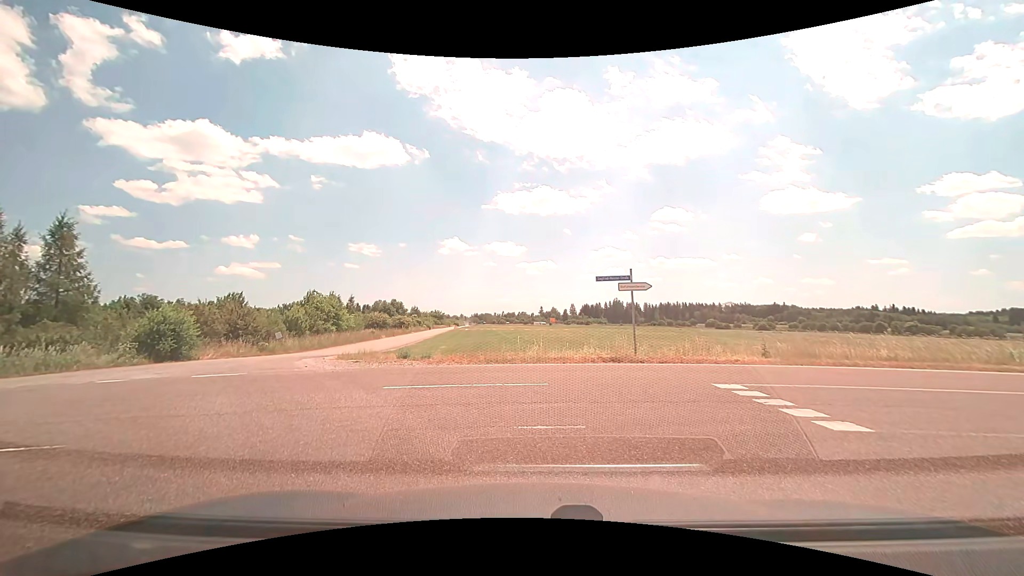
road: unclassified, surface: asphalt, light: Day
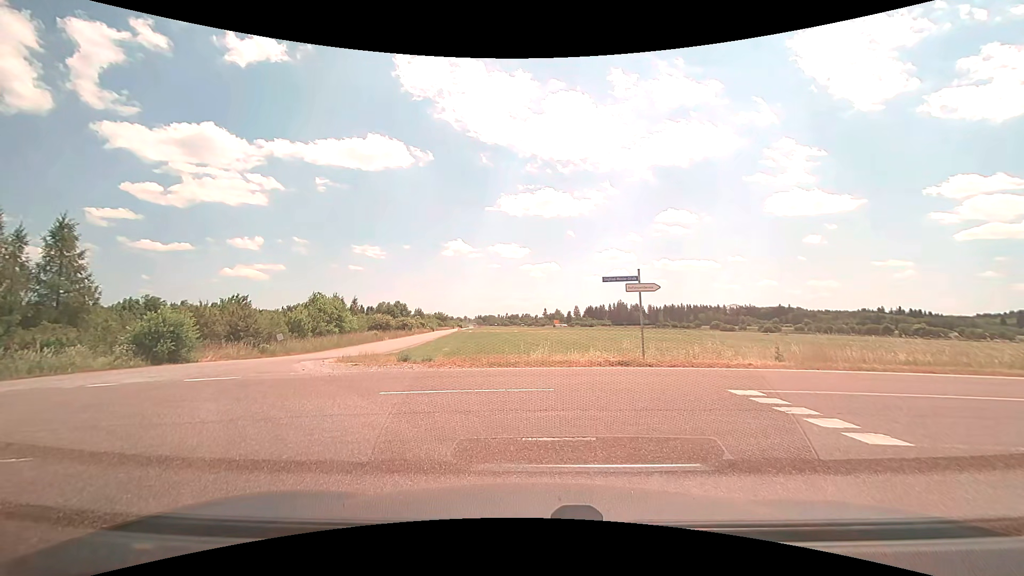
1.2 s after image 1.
(0.0, +0.5) m; 0°
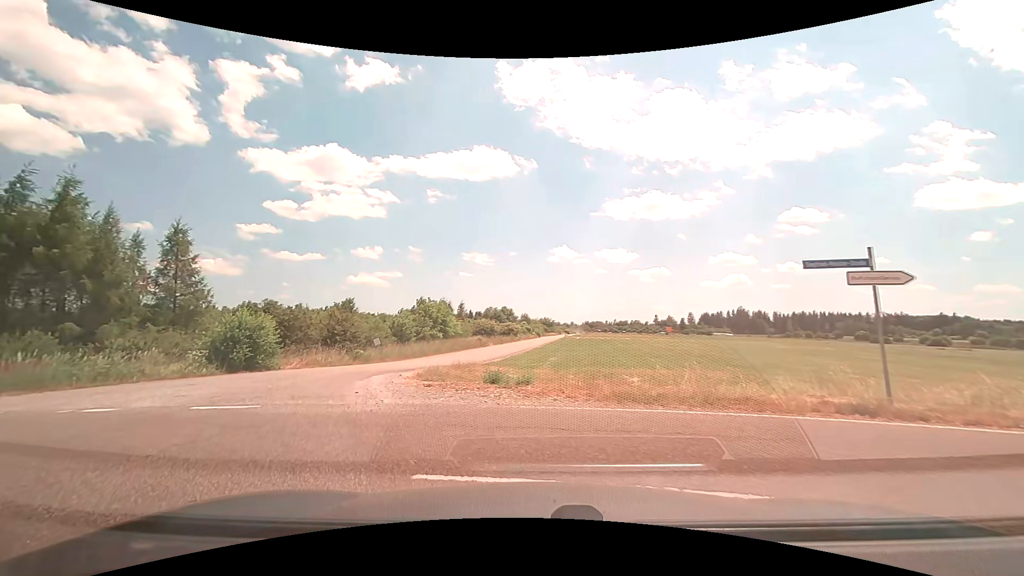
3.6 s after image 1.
(-0.4, +5.0) m; -12°
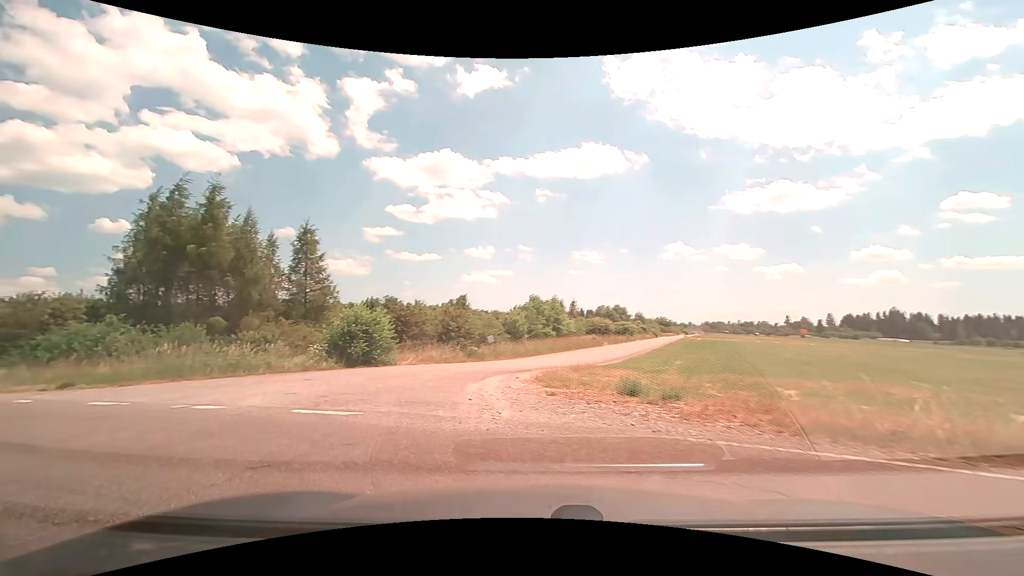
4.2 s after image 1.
(-0.2, +2.0) m; -13°
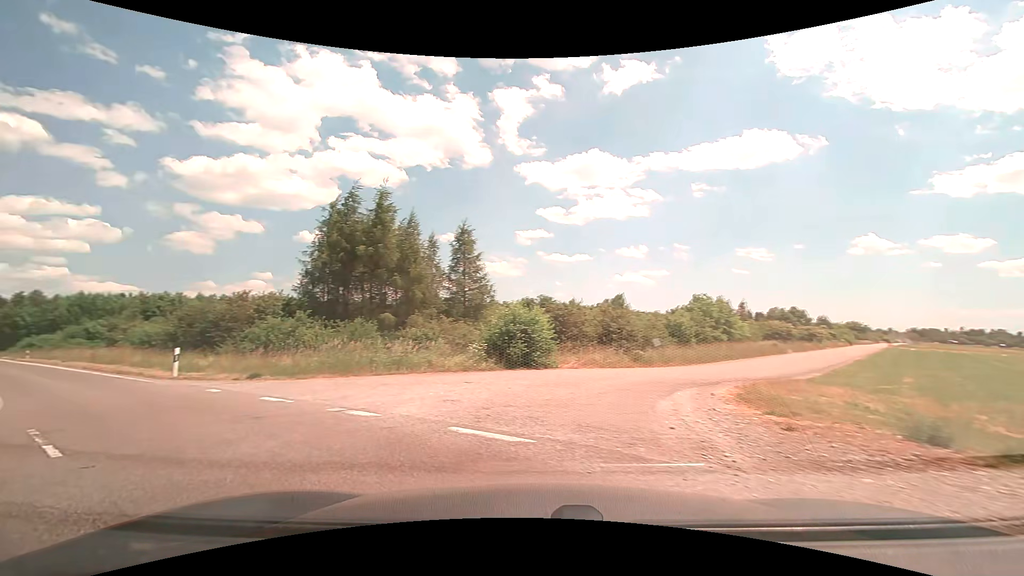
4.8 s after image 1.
(-0.3, +2.2) m; -17°
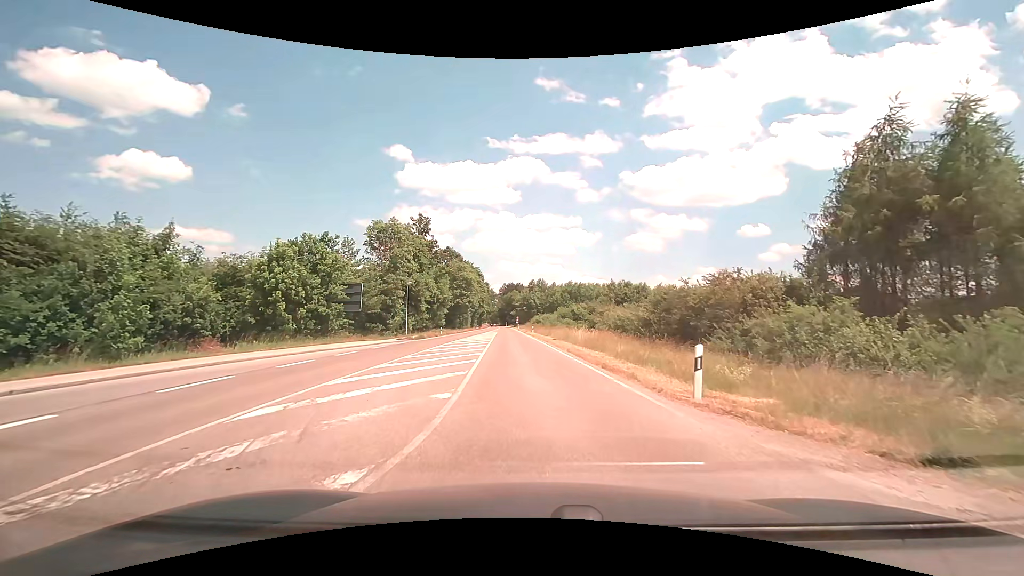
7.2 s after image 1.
(-6.3, +9.2) m; -48°
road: tertiary
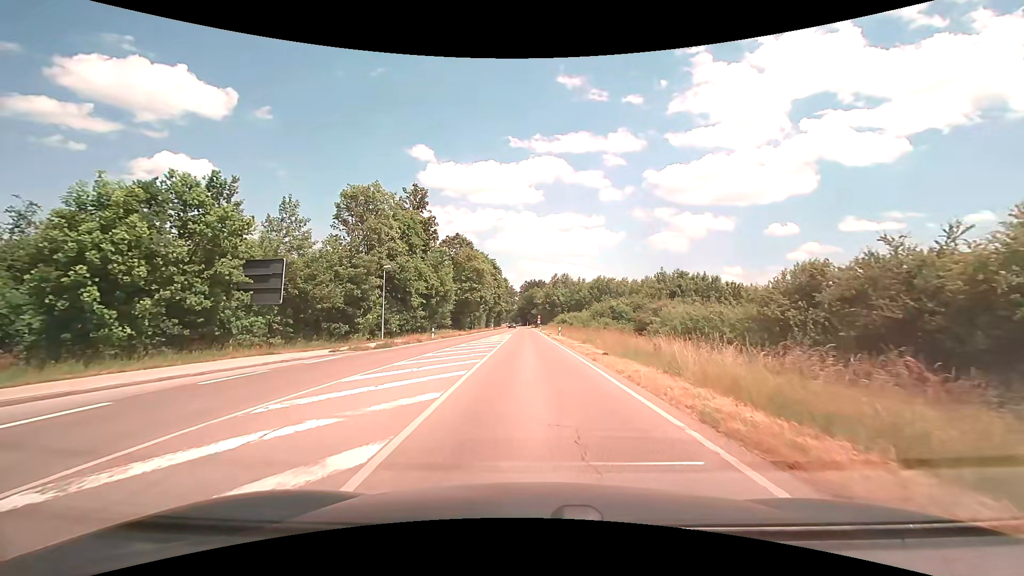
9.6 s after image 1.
(-0.4, +16.9) m; -3°
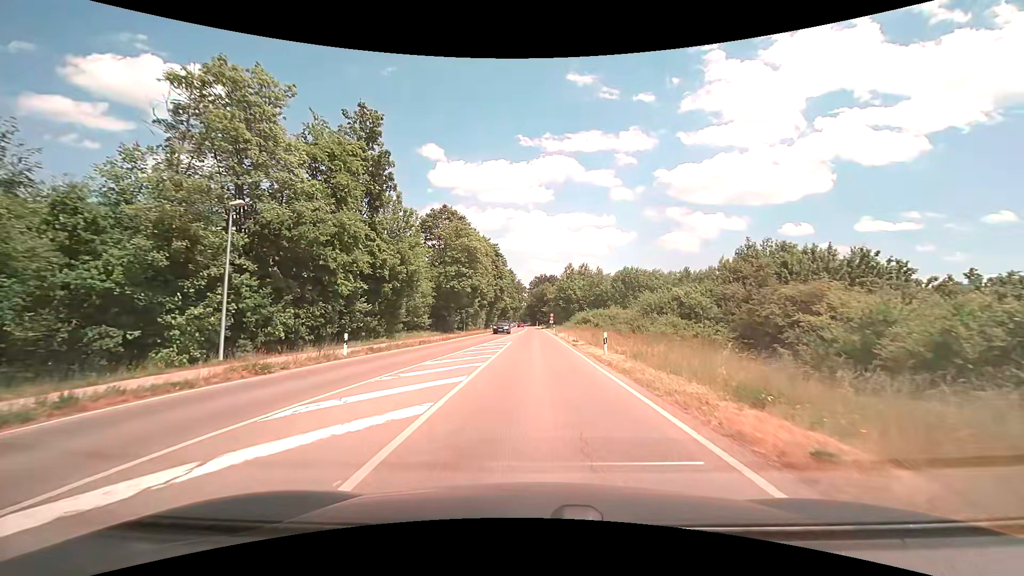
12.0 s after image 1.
(-0.3, +22.4) m; -1°
(0, +10) (0, +20) (0, +30) (0, +40) (0, +50) (0, +60) (0, +70) (0, +80) (0, +90) (0, +100) m
